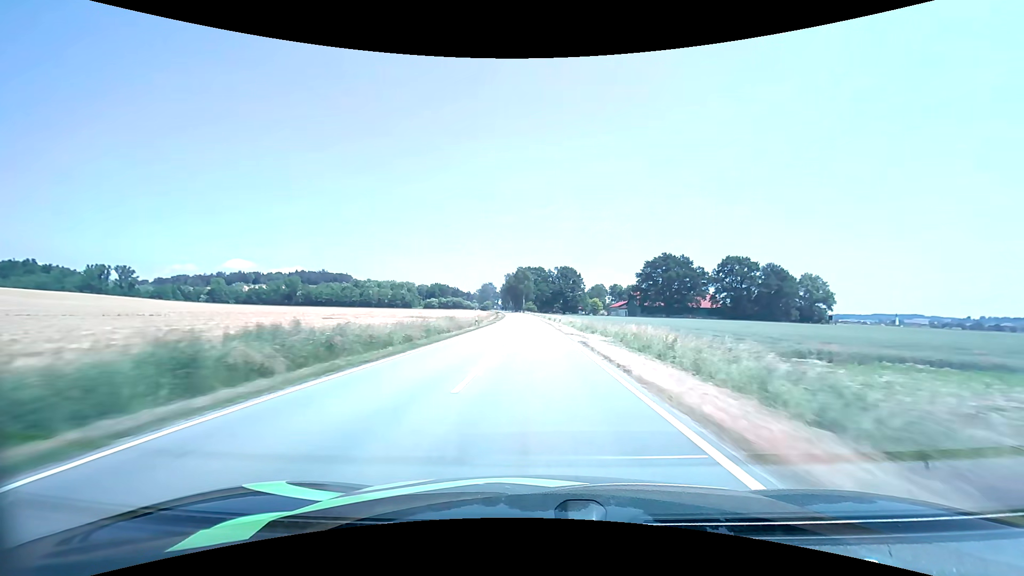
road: tertiary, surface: asphalt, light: Day
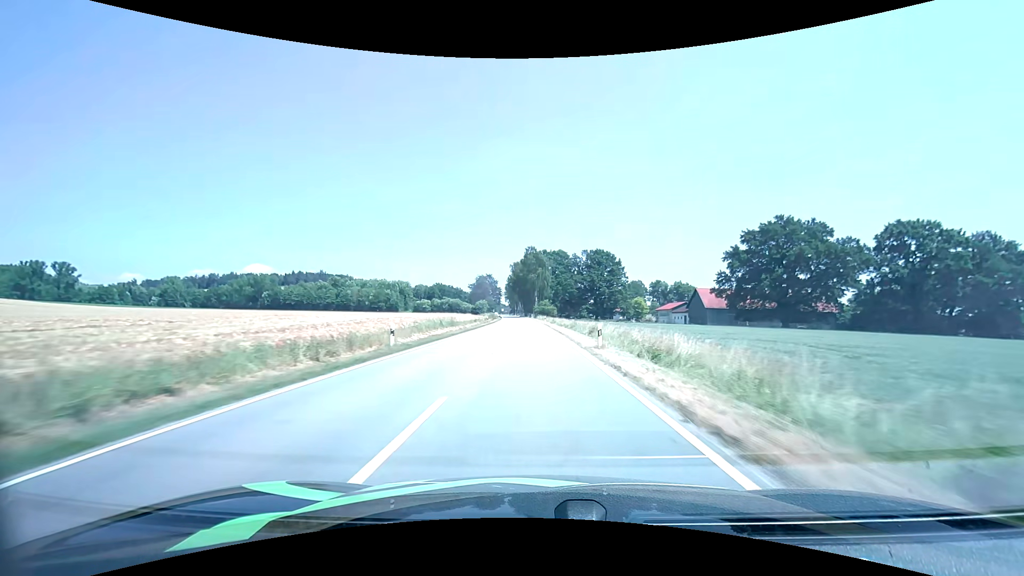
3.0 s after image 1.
(-1.4, +79.6) m; -2°
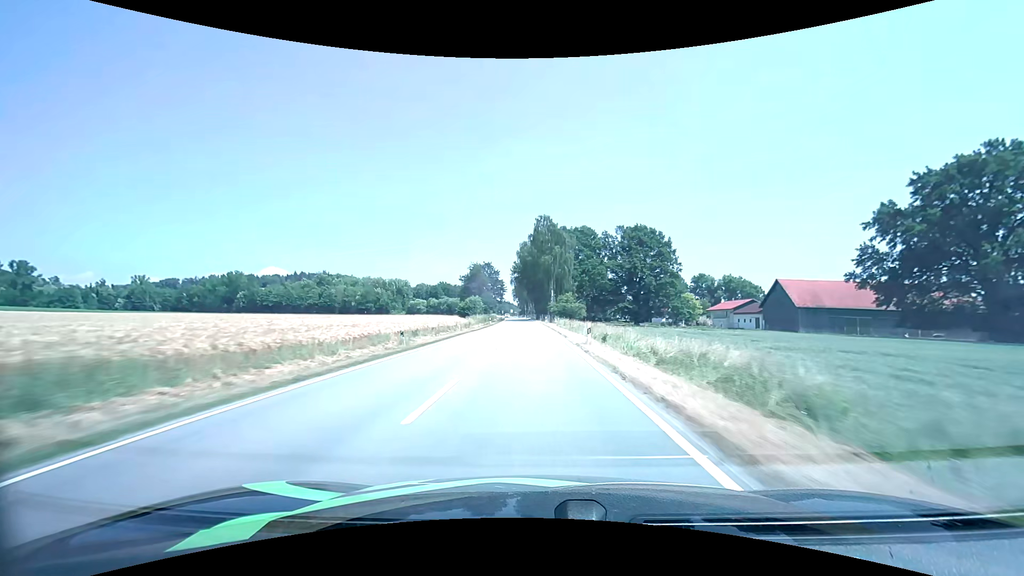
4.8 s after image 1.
(-0.6, +47.6) m; -2°
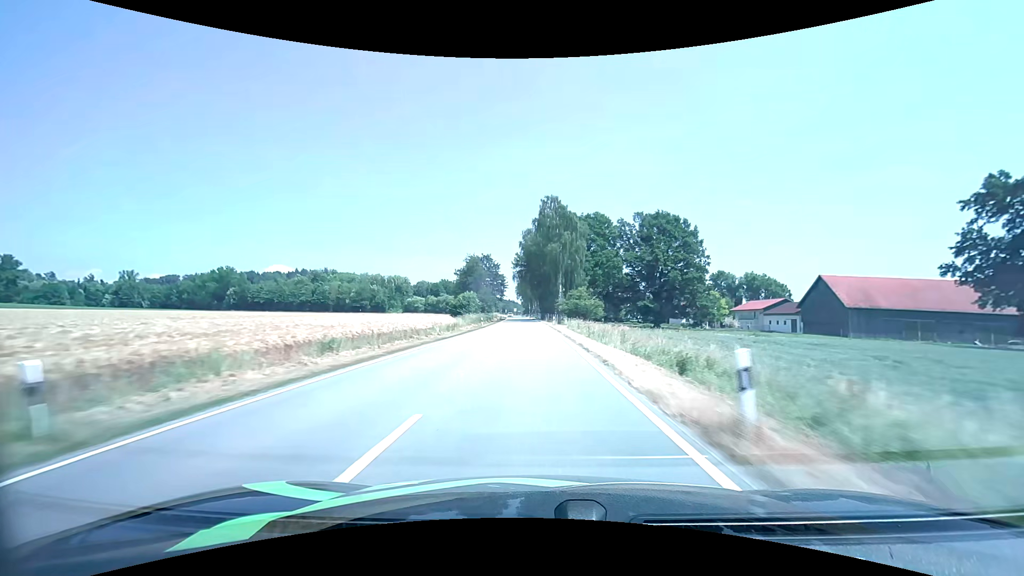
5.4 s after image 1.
(-0.1, +15.7) m; 0°
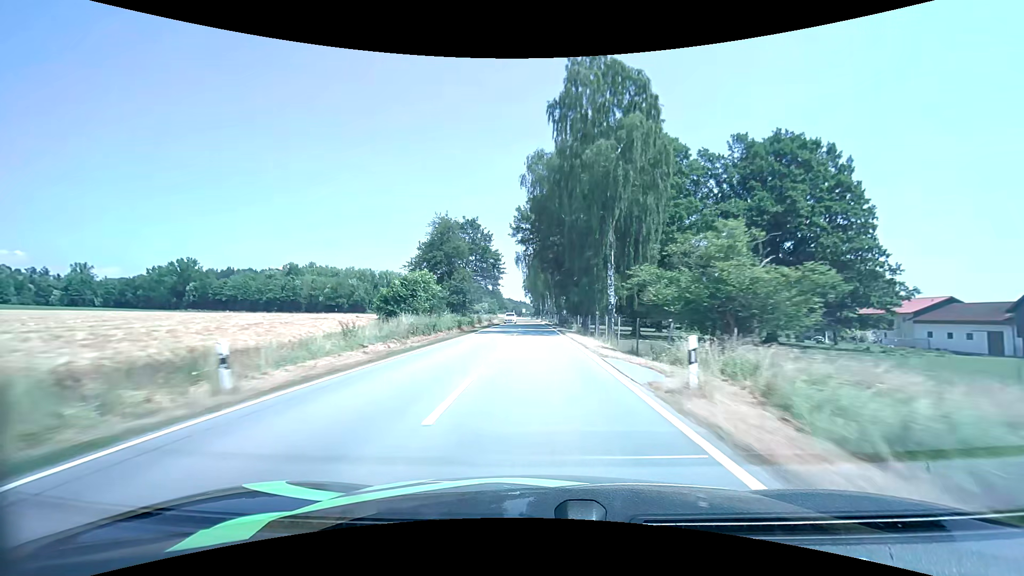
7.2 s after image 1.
(-0.7, +46.4) m; -1°
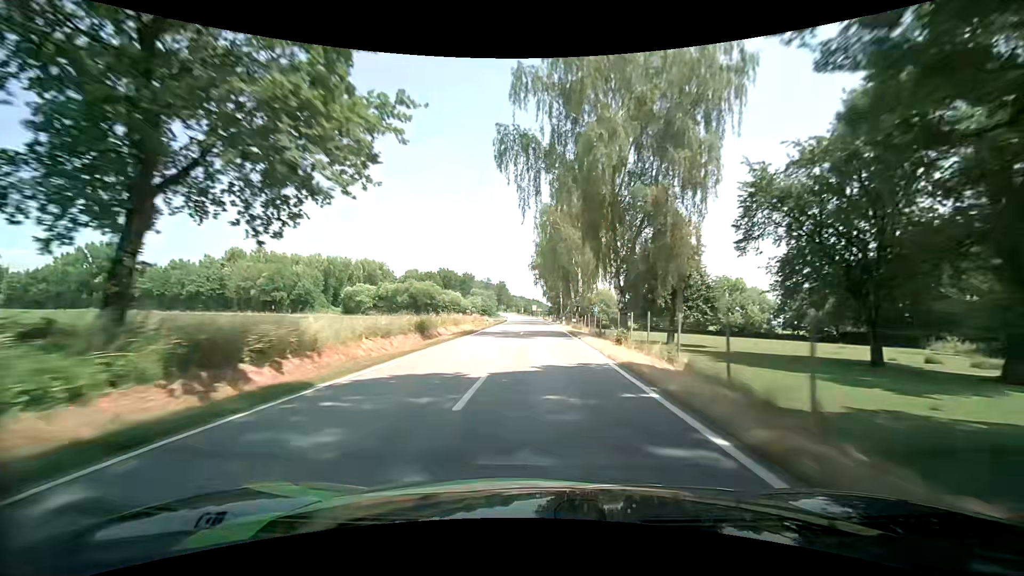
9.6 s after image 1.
(-0.8, +61.5) m; -2°
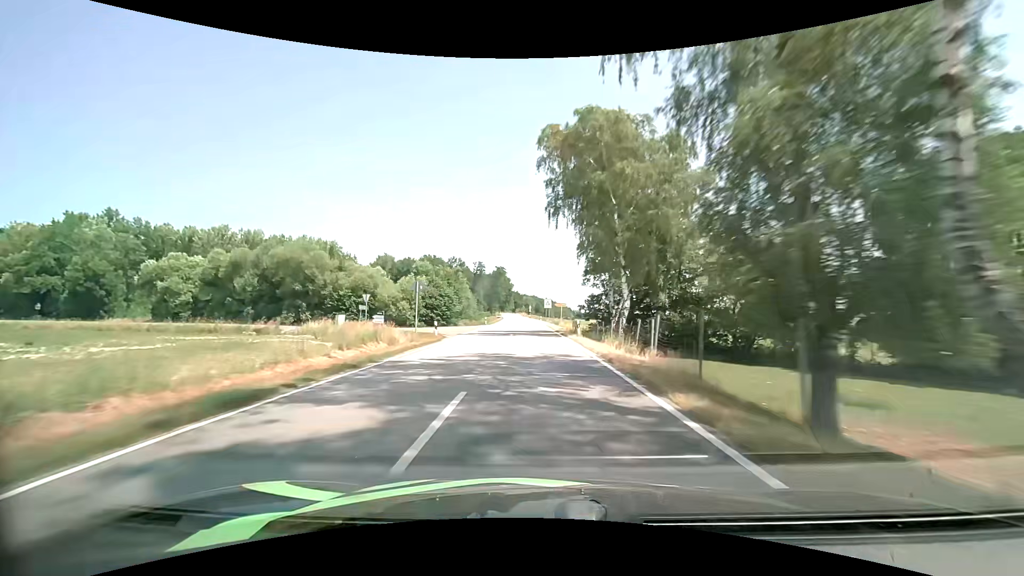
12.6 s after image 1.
(-0.6, +77.1) m; -1°
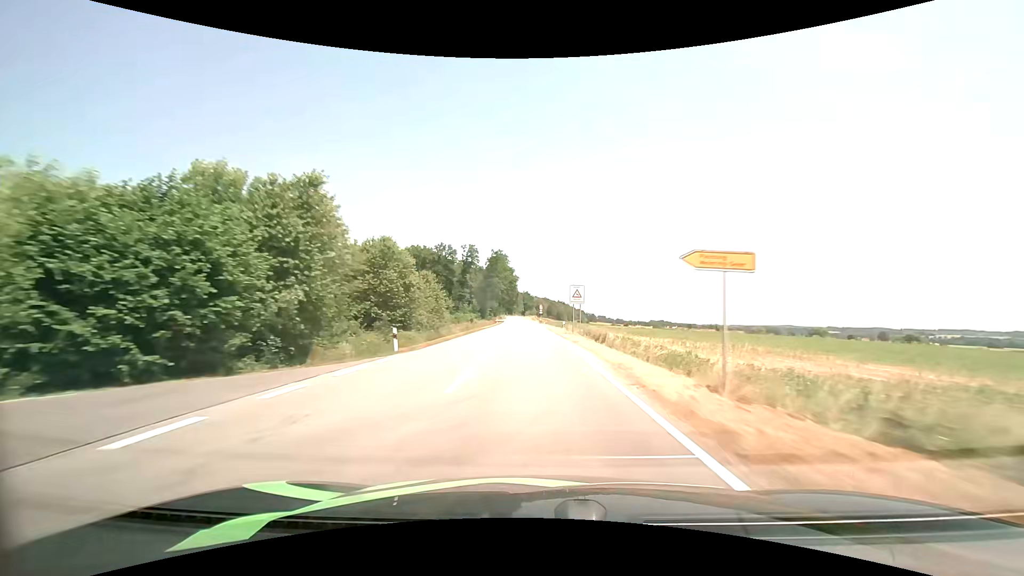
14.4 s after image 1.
(-0.6, +46.1) m; -1°
(0, +10) (0, +20) (0, +30) (-1, +40) (-1, +50) (-1, +60) (-2, +70) (-2, +80) (-2, +90) (-3, +100) m
